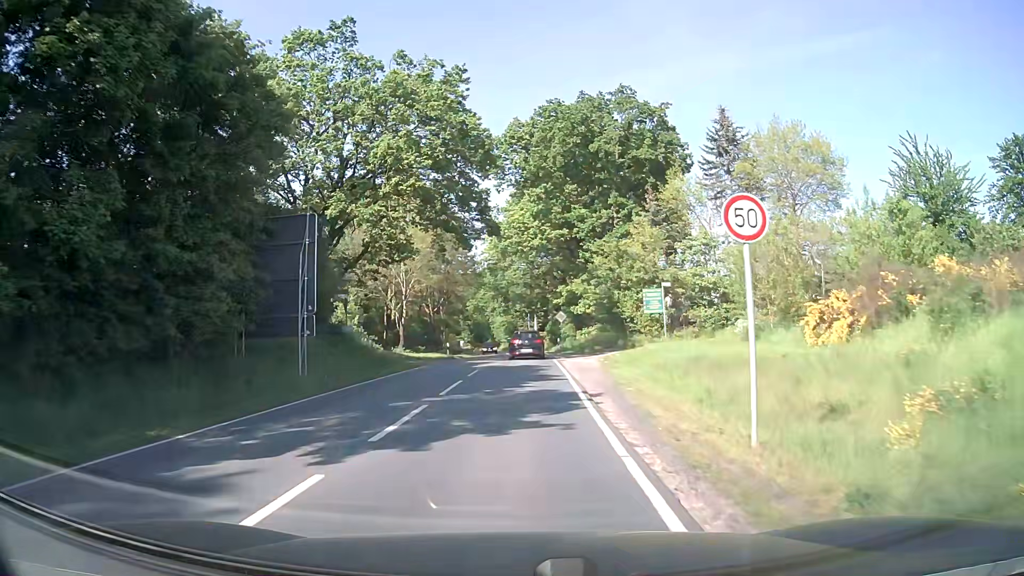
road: secondary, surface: asphalt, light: Day
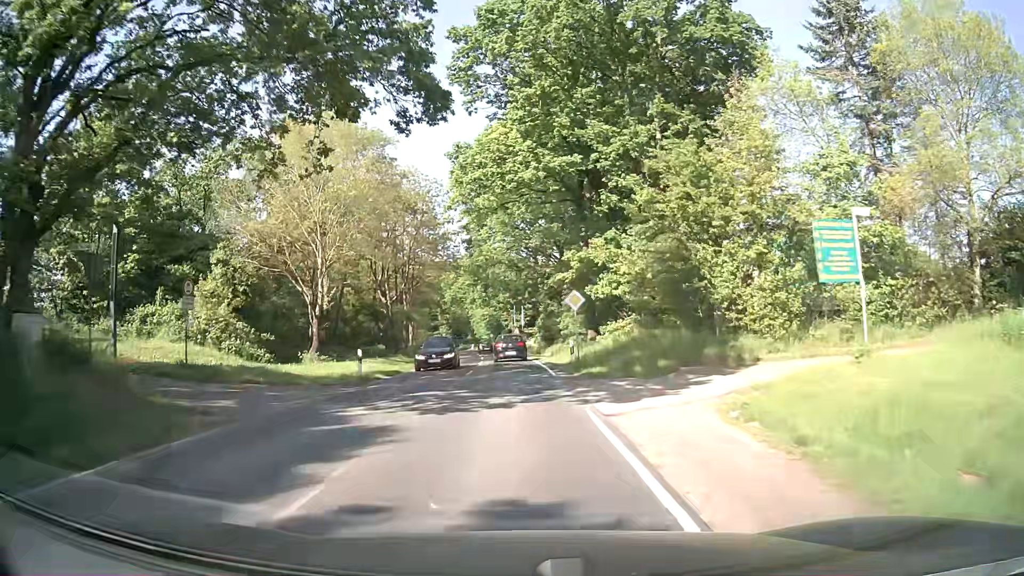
(+0.3, +21.7) m; +1°
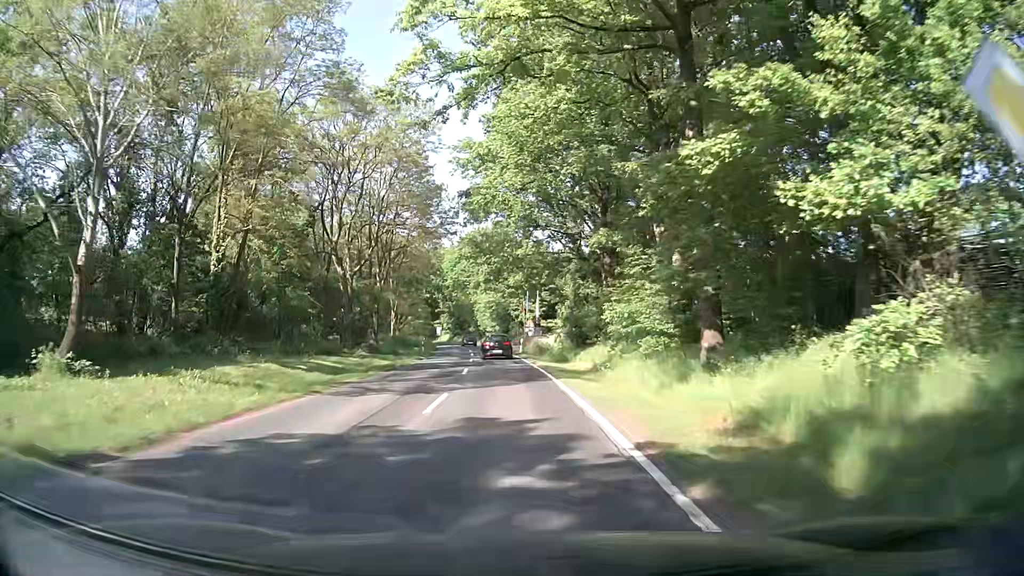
(-0.2, +22.9) m; -1°
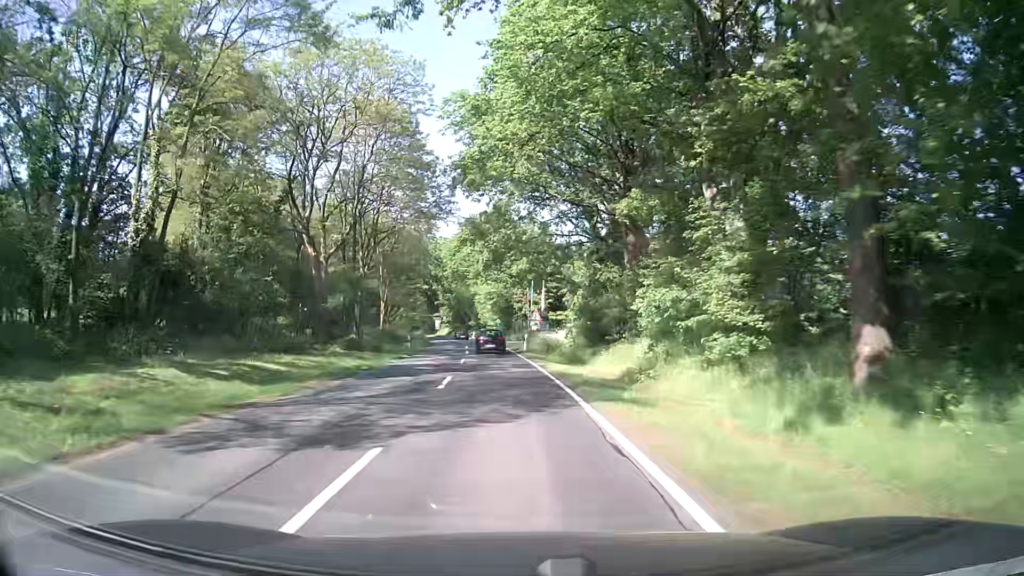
(0.0, +8.0) m; 0°
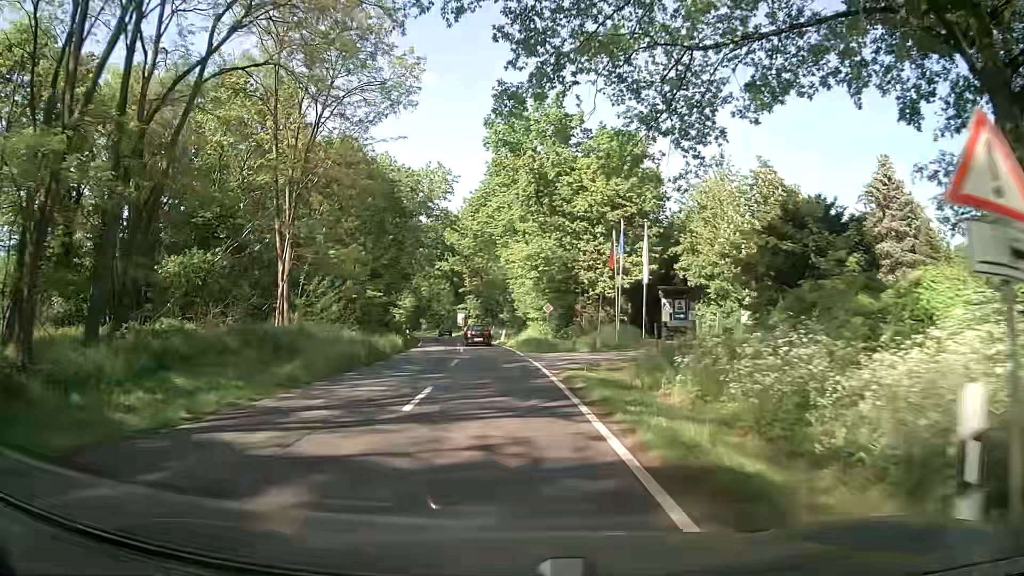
(-1.2, +40.7) m; -4°
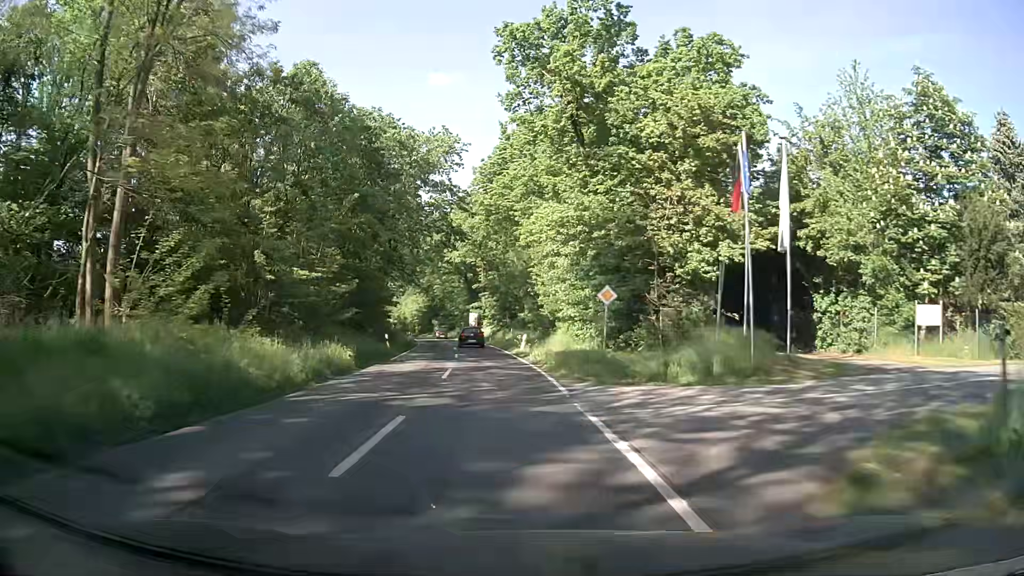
(-0.3, +16.4) m; -2°
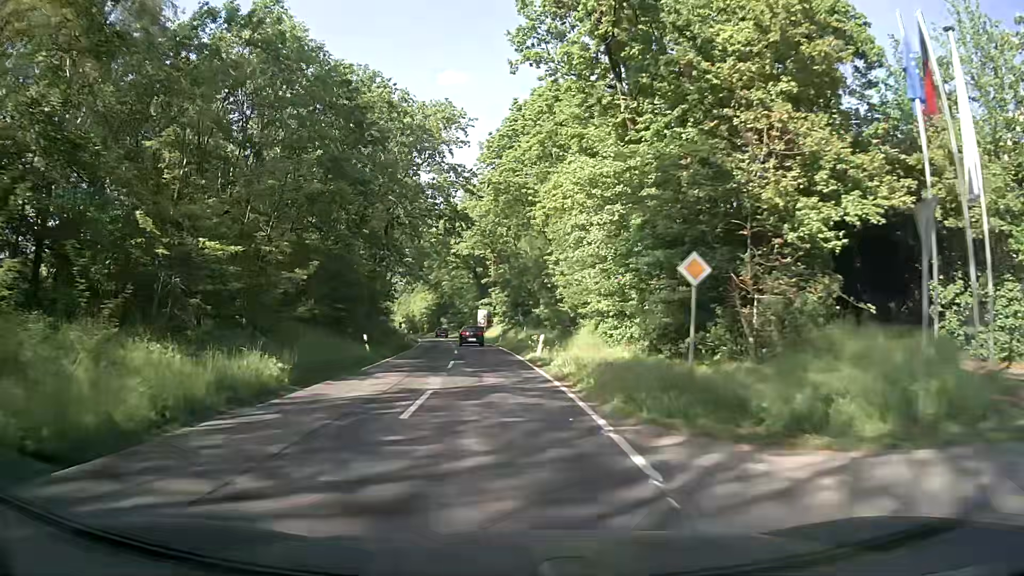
(0.0, +8.2) m; 0°
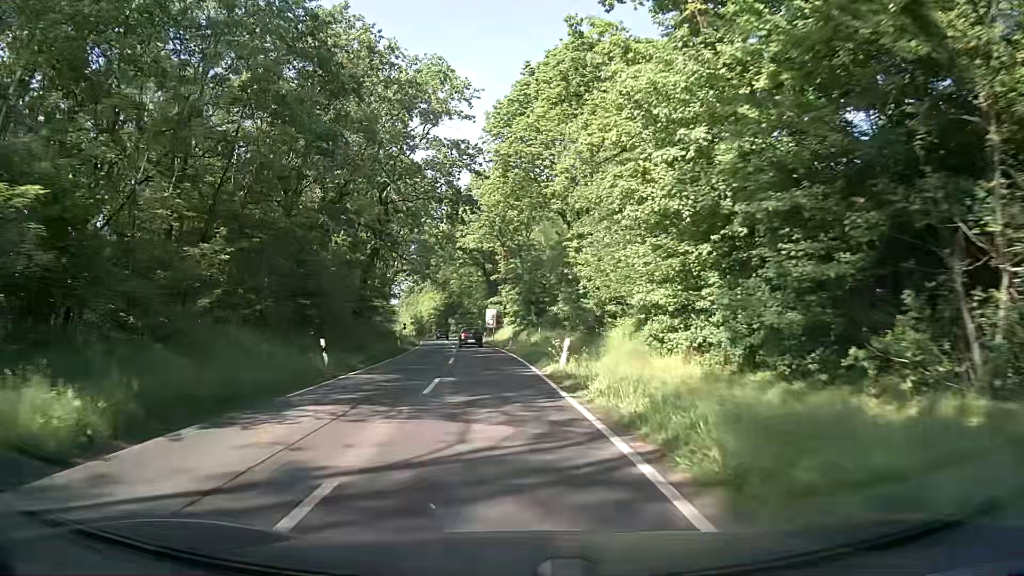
(-0.1, +8.2) m; -2°
(0, +10) (0, +20) (-1, +30) (-2, +40) (-3, +50) (-4, +60) (-5, +70) (-6, +80) (-8, +90) (-9, +99) m
